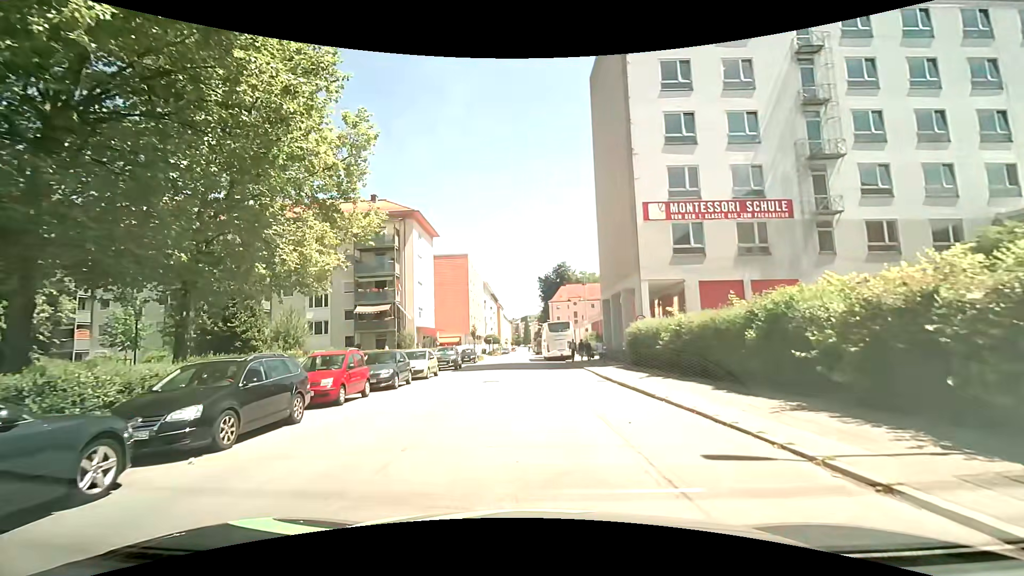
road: tertiary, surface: asphalt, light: Day
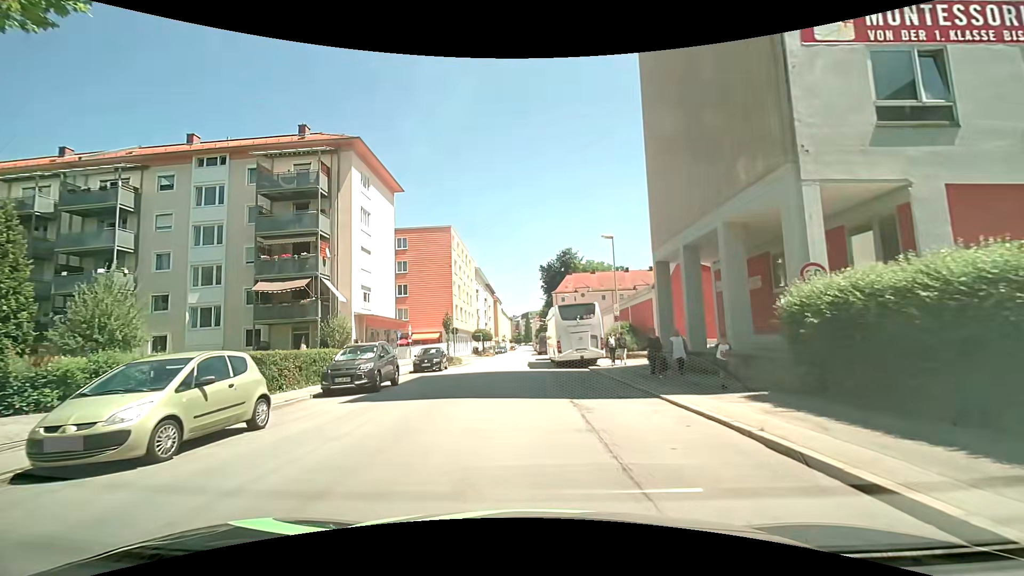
(-0.1, +17.9) m; 0°
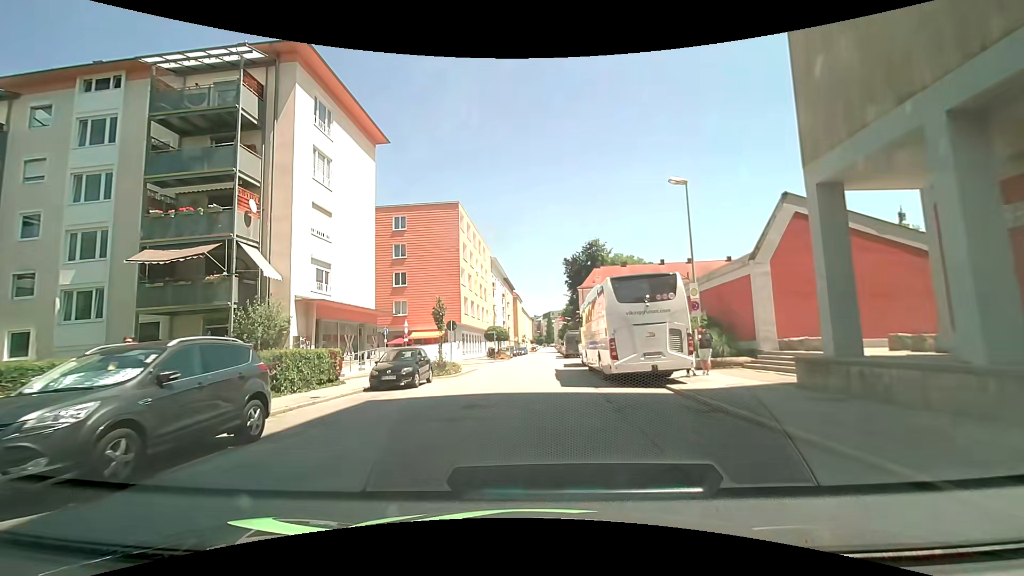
(-0.3, +11.5) m; -1°
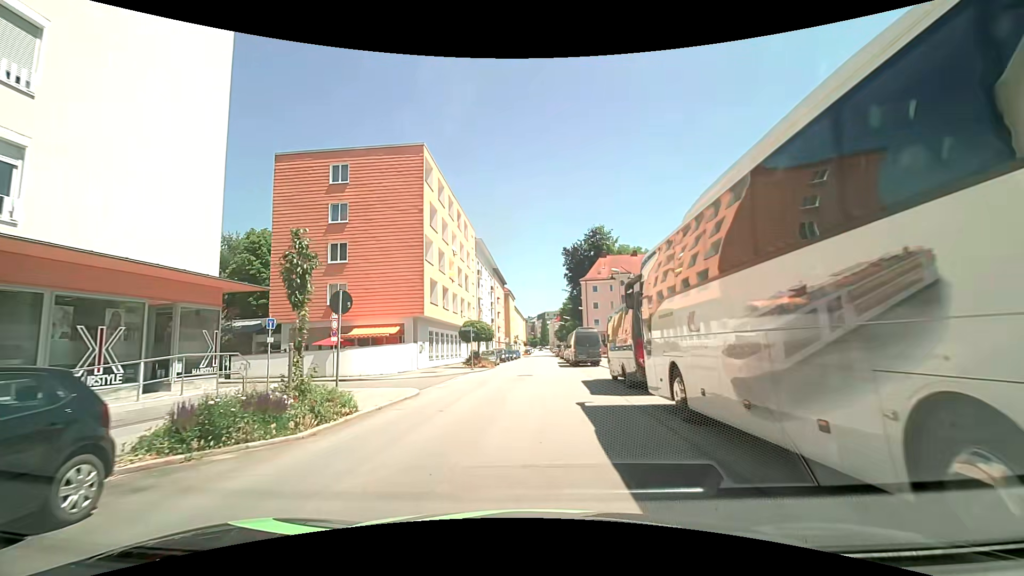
(-0.3, +15.8) m; 0°
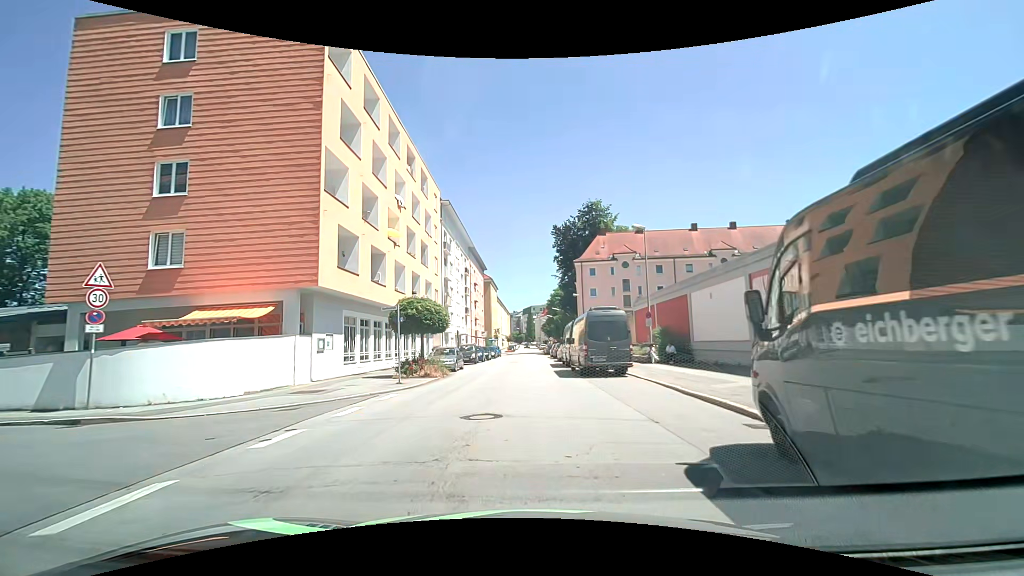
(+0.2, +15.6) m; +1°
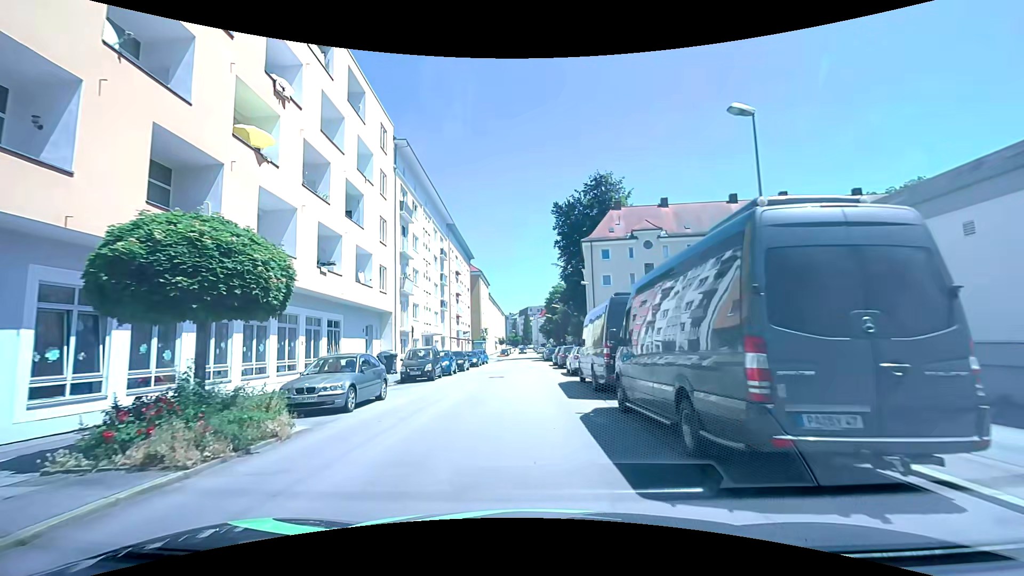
(+0.2, +15.5) m; +1°
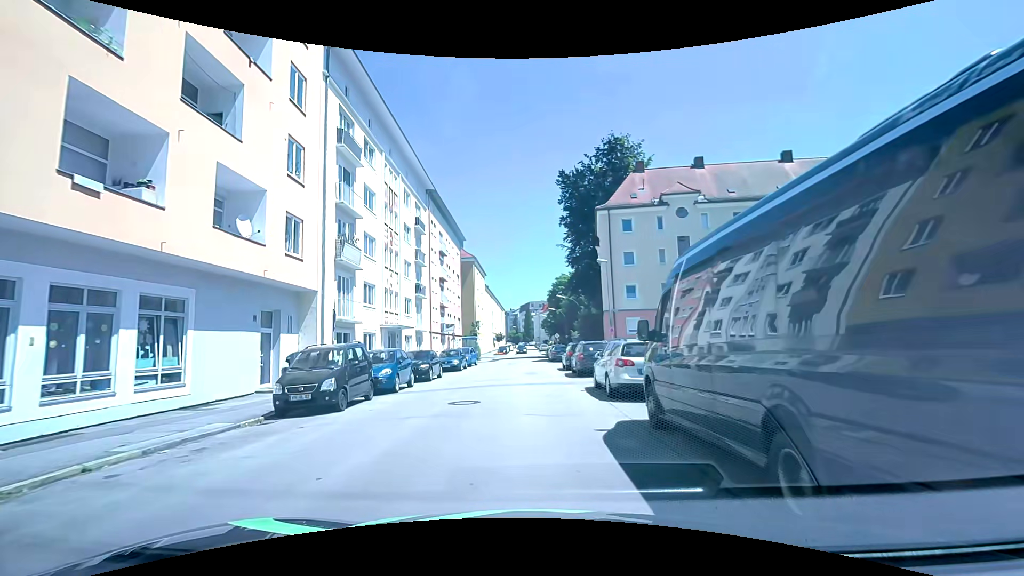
(0.0, +11.6) m; 0°
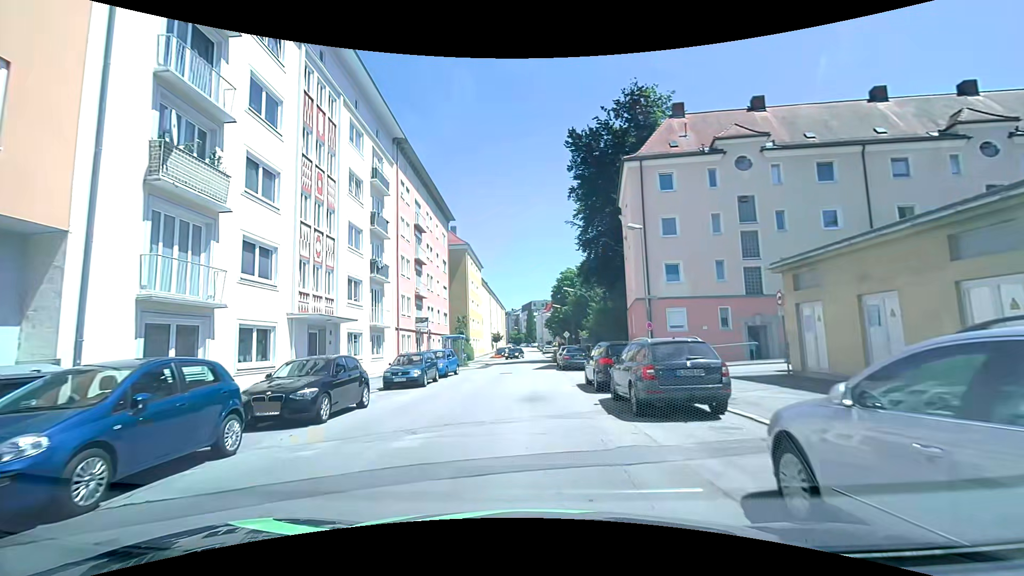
(-0.2, +11.6) m; -1°
(0, +10) (0, +20) (0, +30) (0, +40) (0, +50) (0, +60) (0, +70) (0, +80) (0, +90) (-1, +100) m
